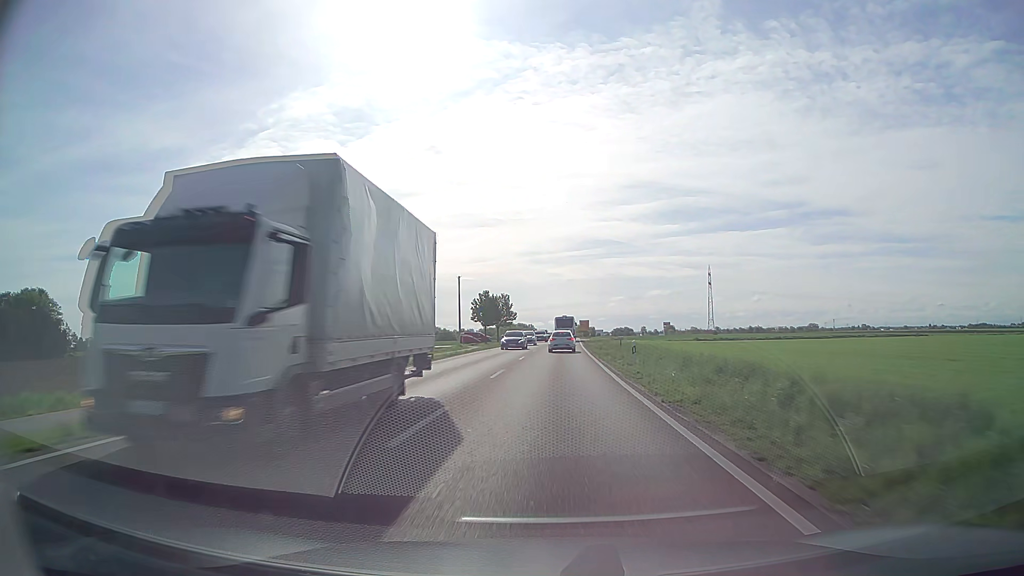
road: secondary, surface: asphalt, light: Day
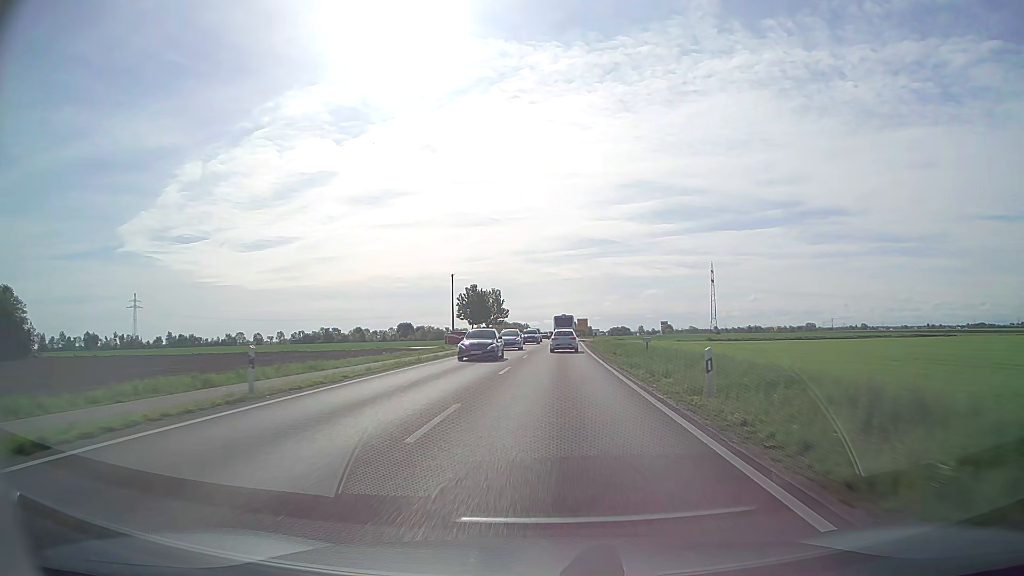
(0.0, +11.6) m; 0°
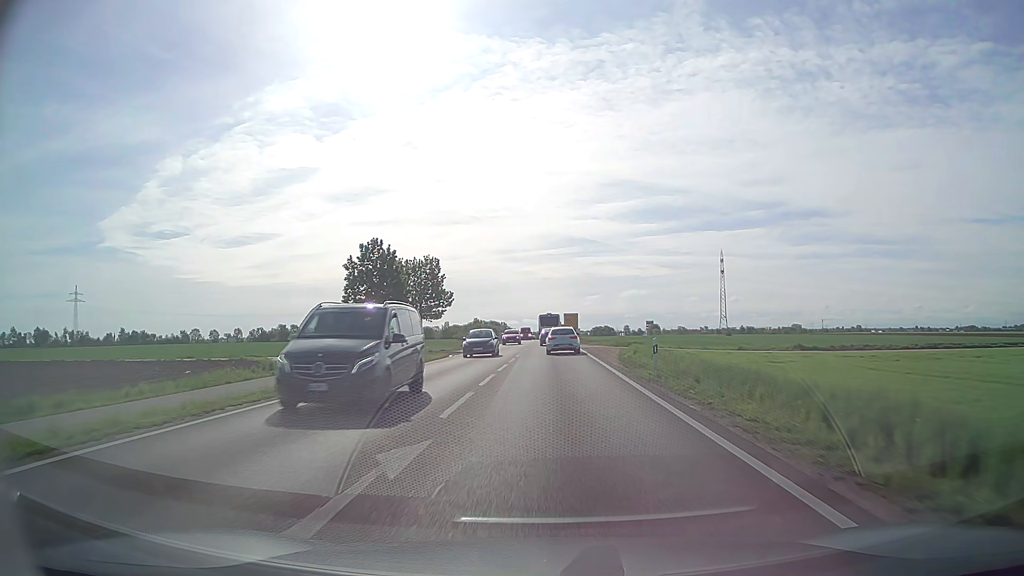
(+0.7, +43.3) m; +2°
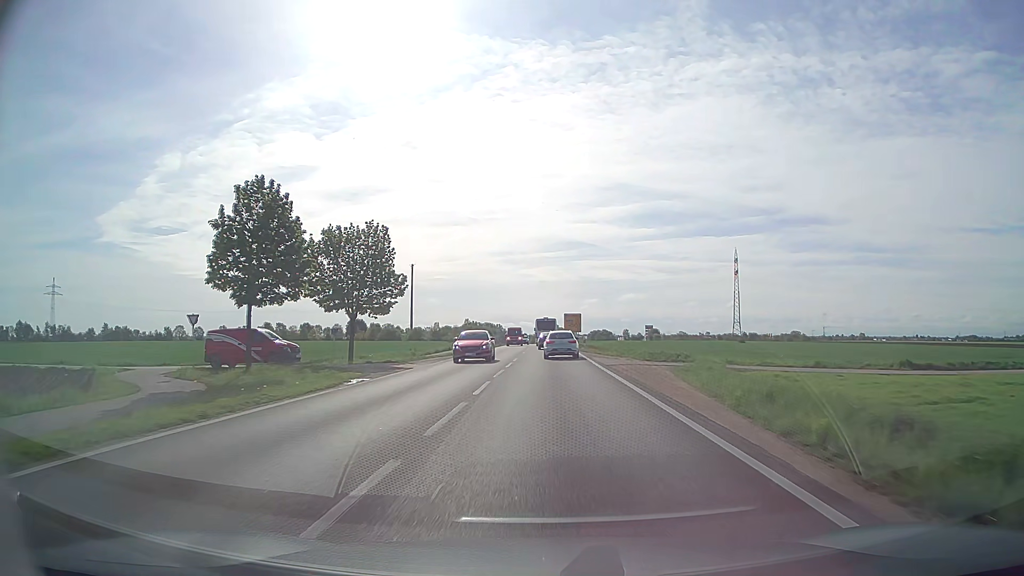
(+0.1, +19.4) m; 0°
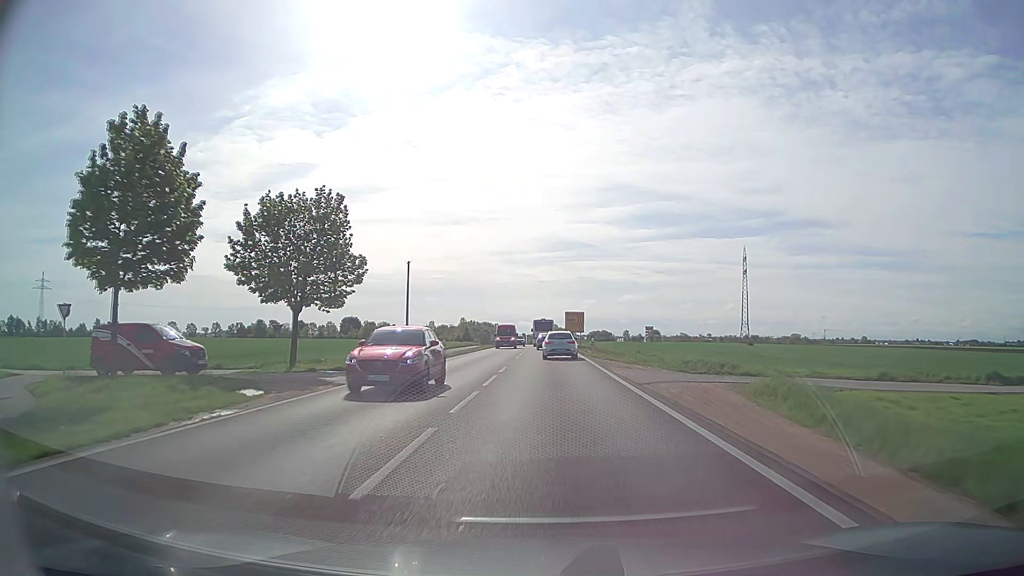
(0.0, +9.5) m; 0°
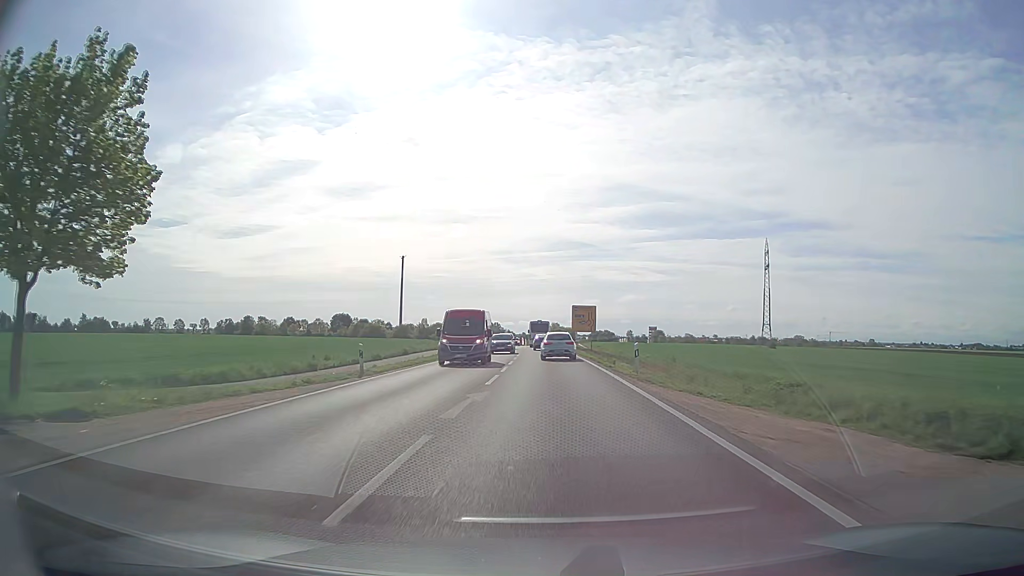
(0.0, +18.9) m; 0°
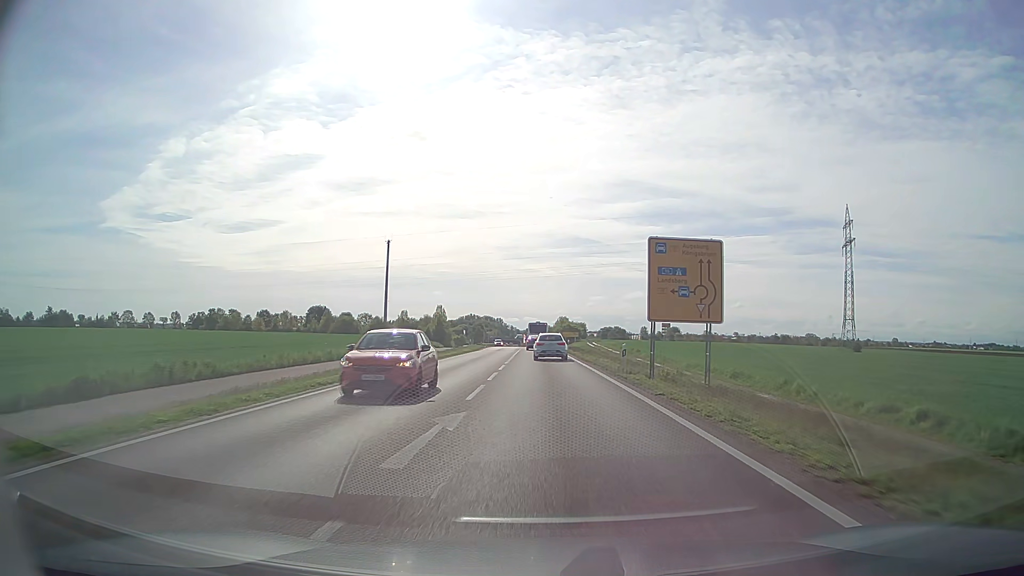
(-0.2, +47.1) m; 0°
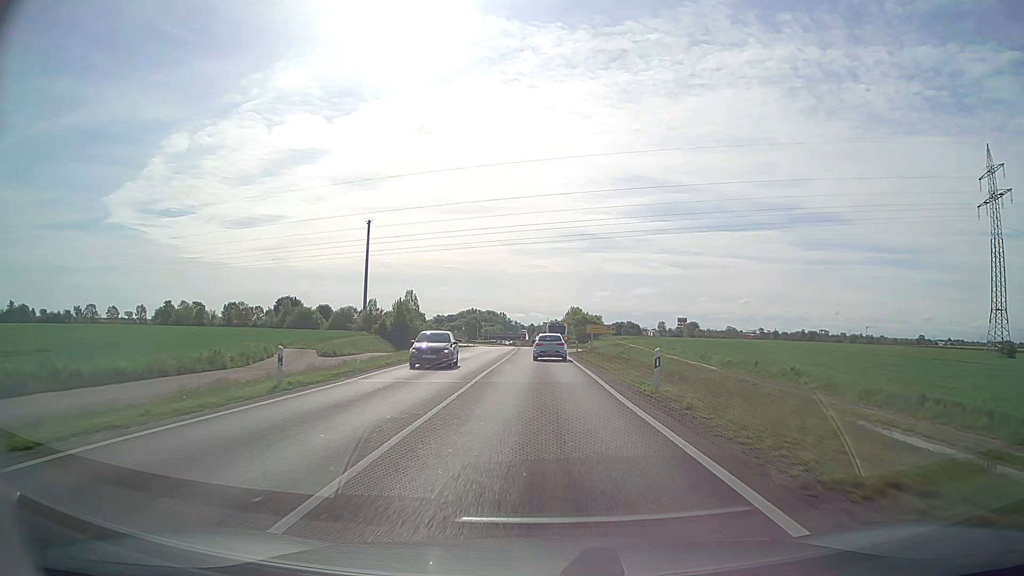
(-0.2, +47.4) m; 0°
(0, +10) (0, +20) (0, +30) (0, +40) (0, +50) (0, +60) (0, +70) (0, +80) (0, +90) (+1, +100) m
